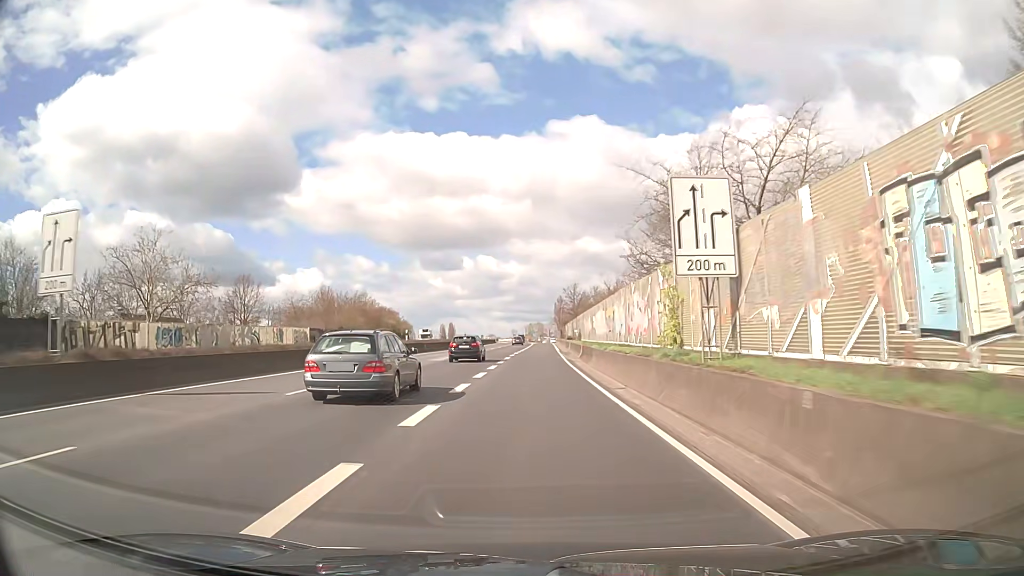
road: trunk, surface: asphalt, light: Day
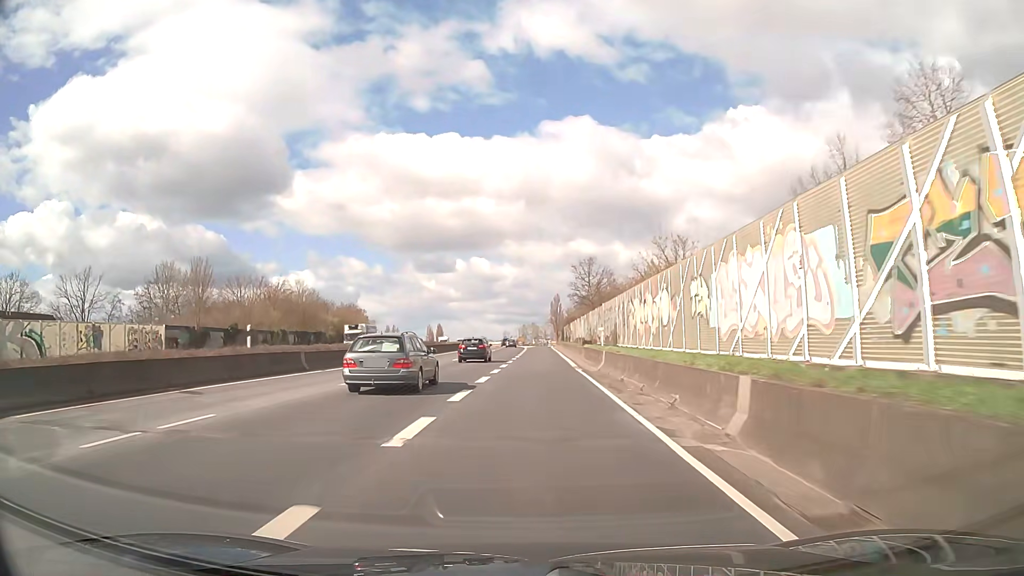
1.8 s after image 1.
(+0.4, +32.2) m; +1°
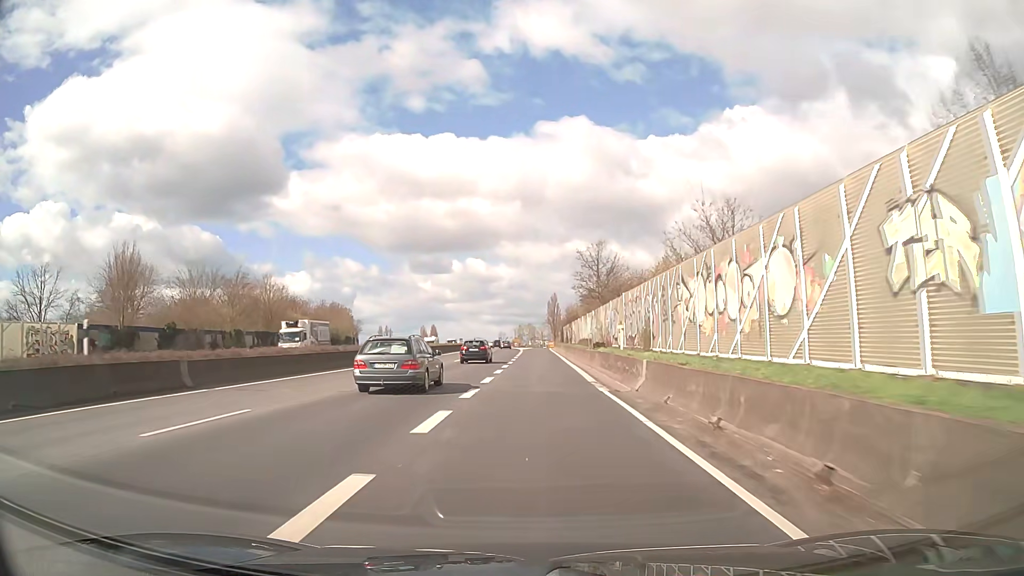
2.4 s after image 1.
(0.0, +10.7) m; 0°
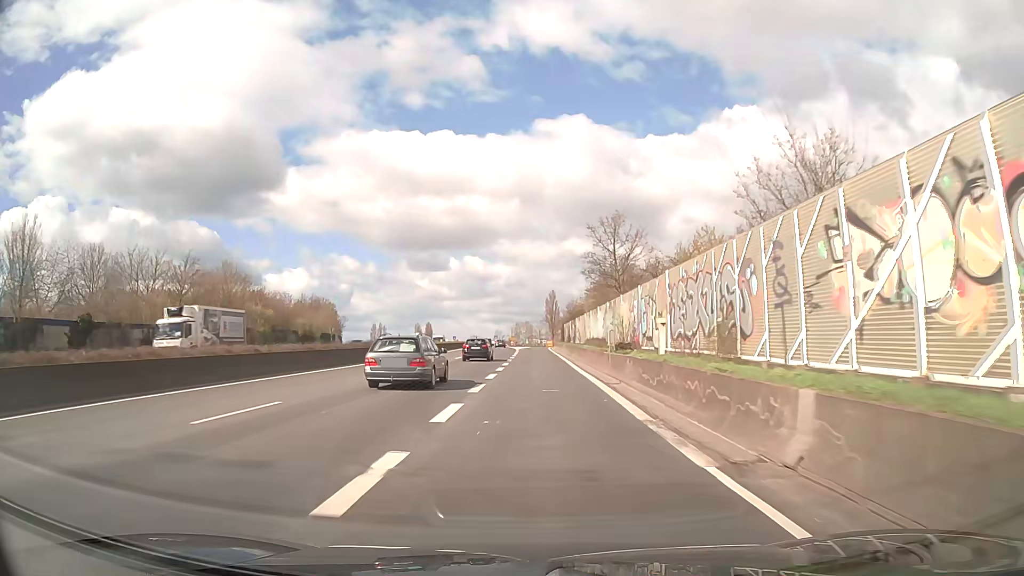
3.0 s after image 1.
(0.0, +10.7) m; 0°
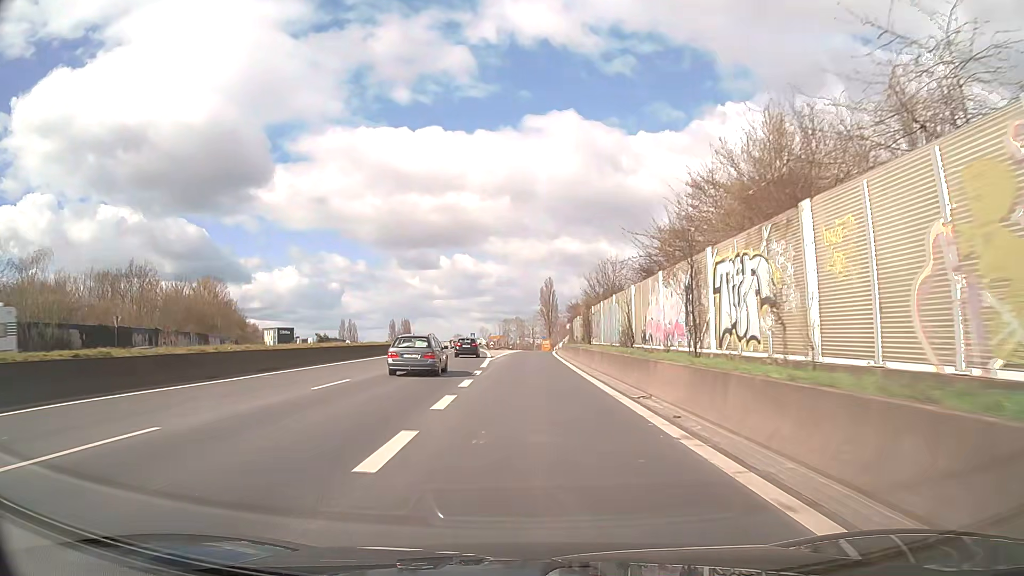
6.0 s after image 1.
(+0.3, +53.7) m; +1°
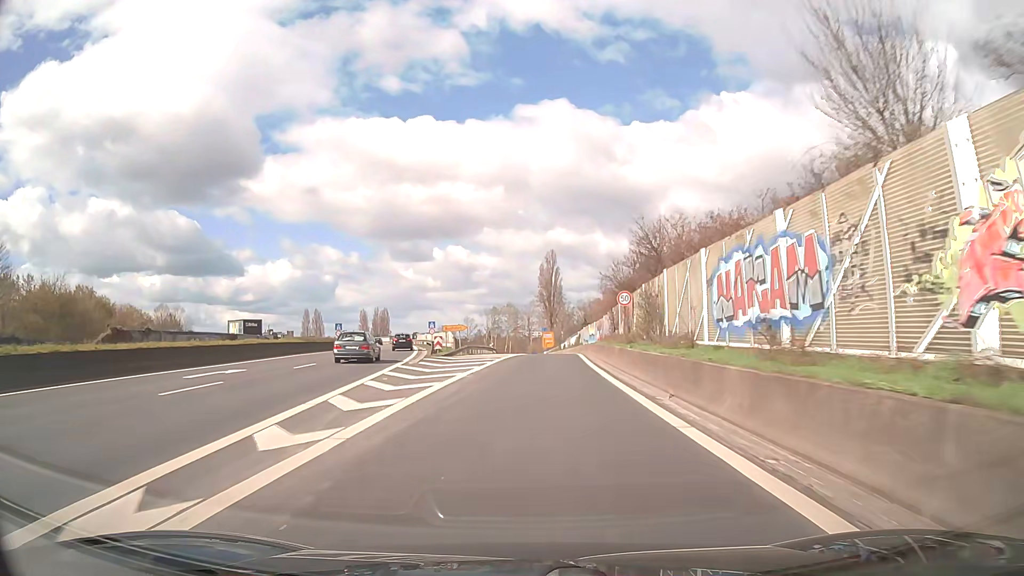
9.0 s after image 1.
(+0.1, +52.6) m; +1°
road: trunk_link
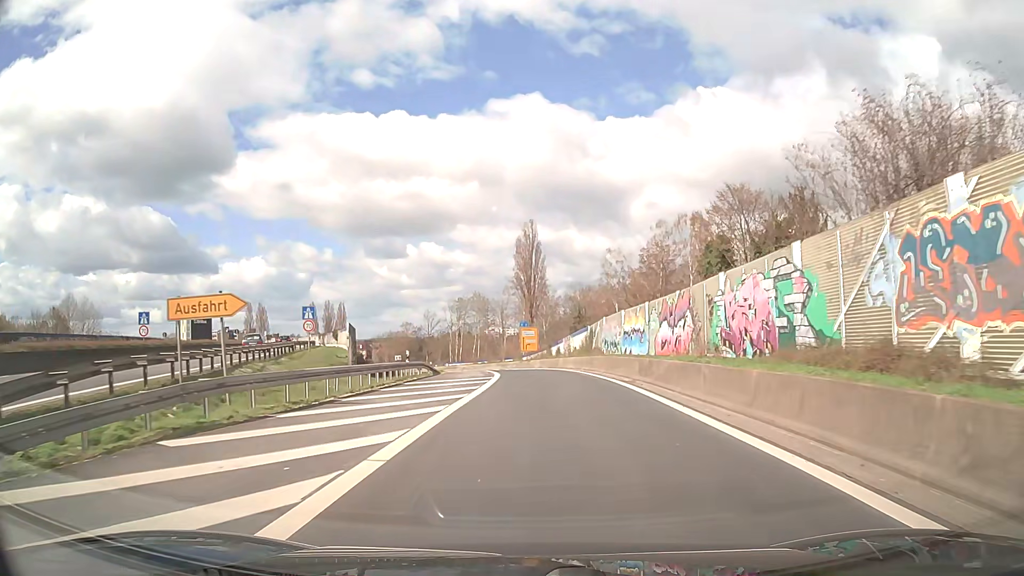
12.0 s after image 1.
(+0.3, +40.6) m; +2°
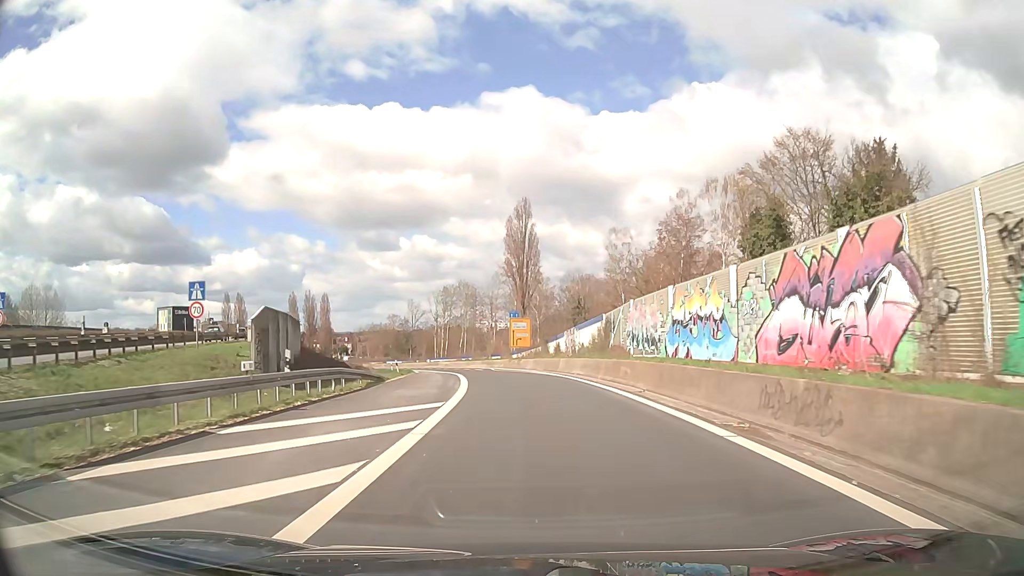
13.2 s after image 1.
(+0.2, +14.6) m; +1°
(0, +10) (0, +20) (-1, +30) (-2, +40) (-4, +50) (-6, +60) (-8, +69) (-11, +79) (-13, +89) (-16, +98) m
